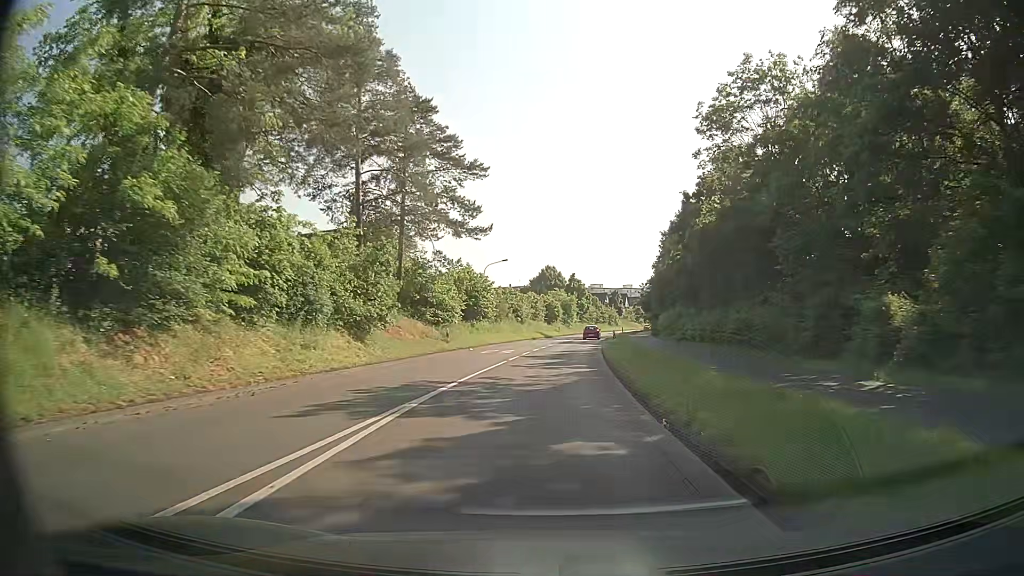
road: secondary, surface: asphalt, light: Day
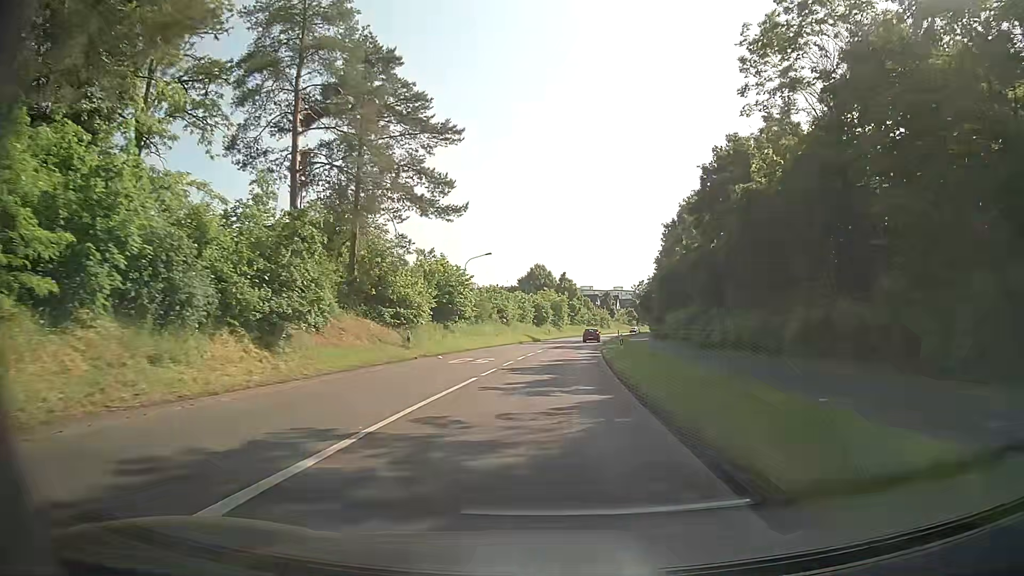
(+0.1, +8.0) m; +1°
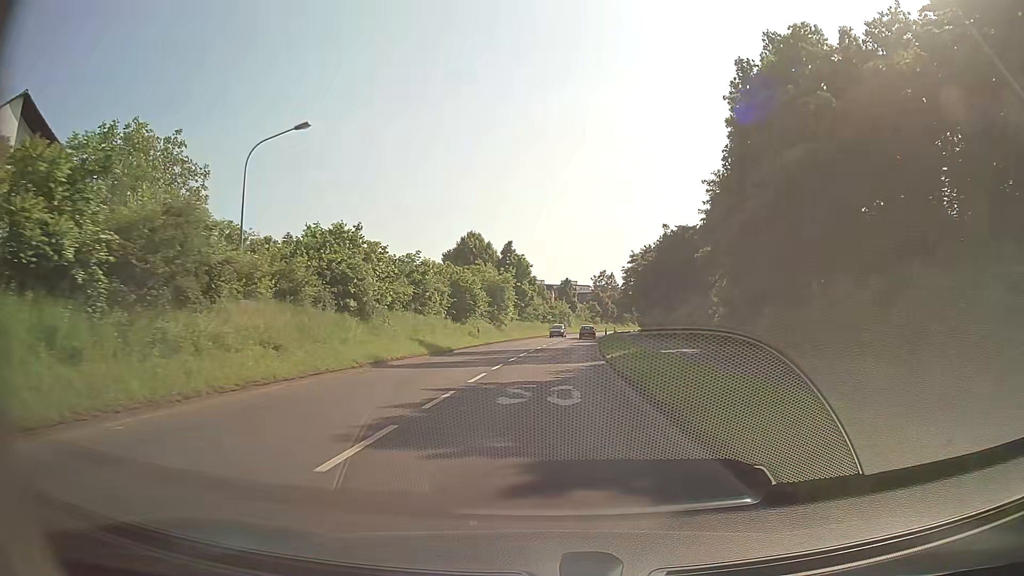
(+1.6, +39.4) m; +4°
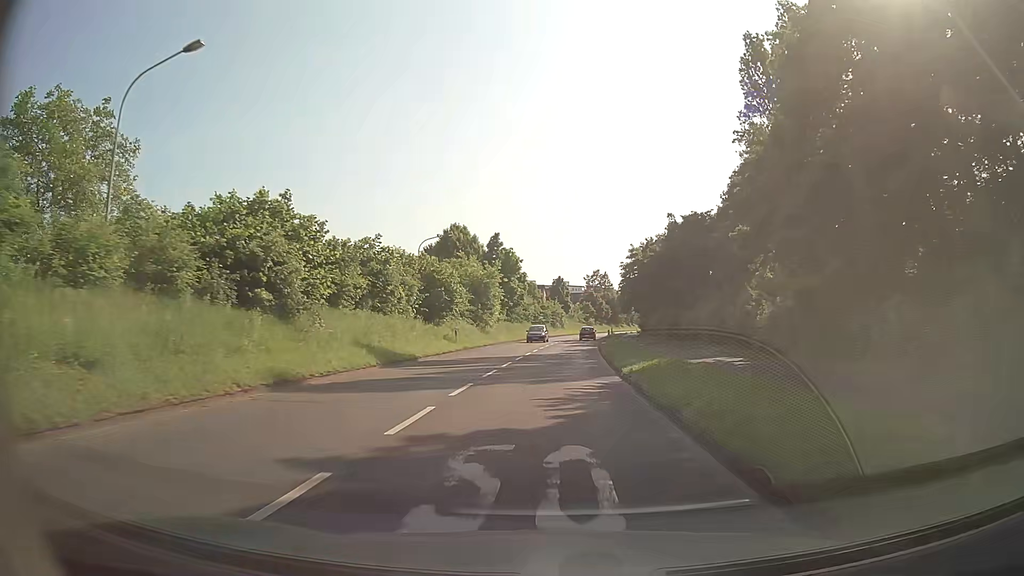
(+0.1, +7.8) m; 0°
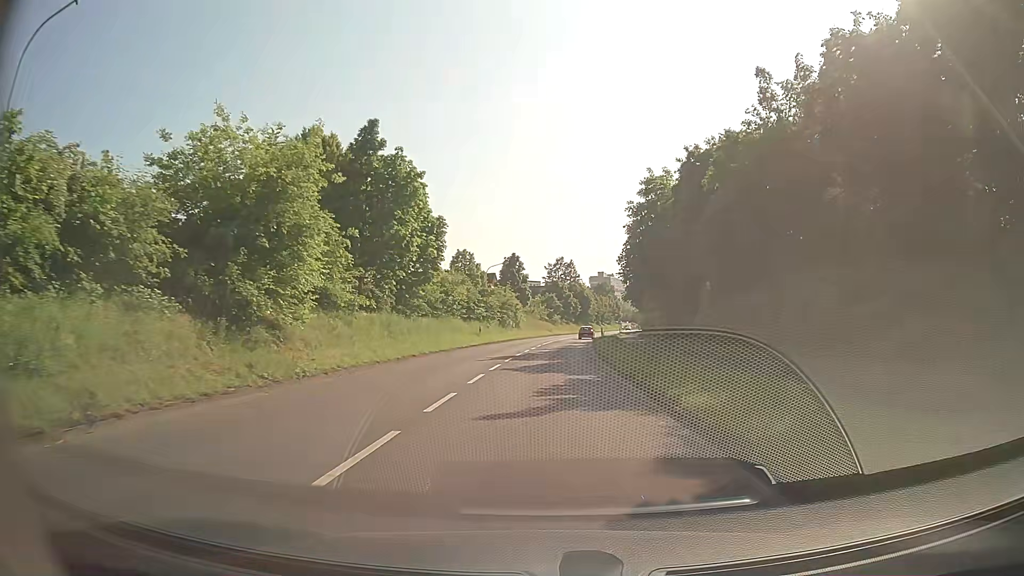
(+1.5, +38.7) m; +4°
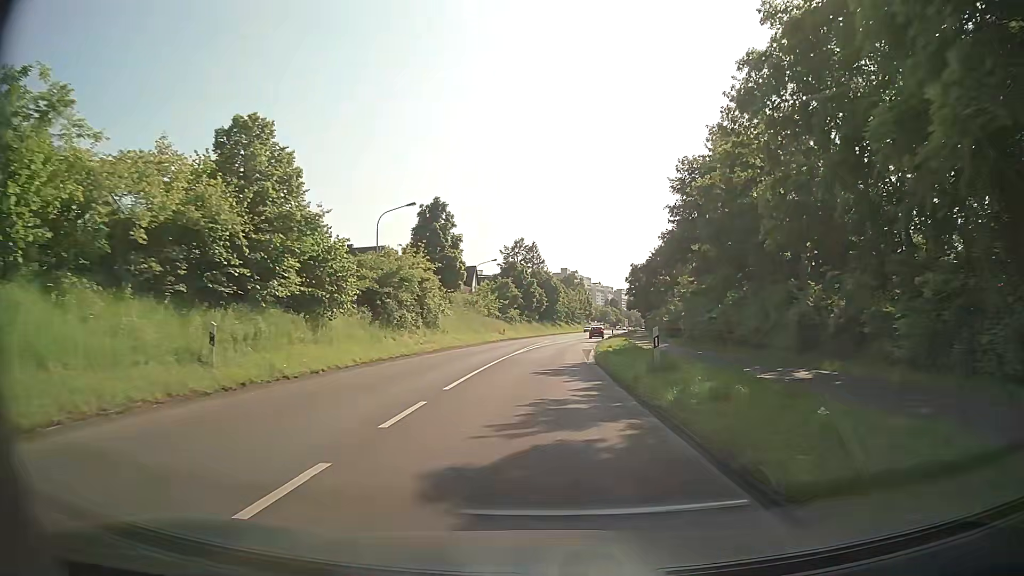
(+1.2, +38.1) m; +3°
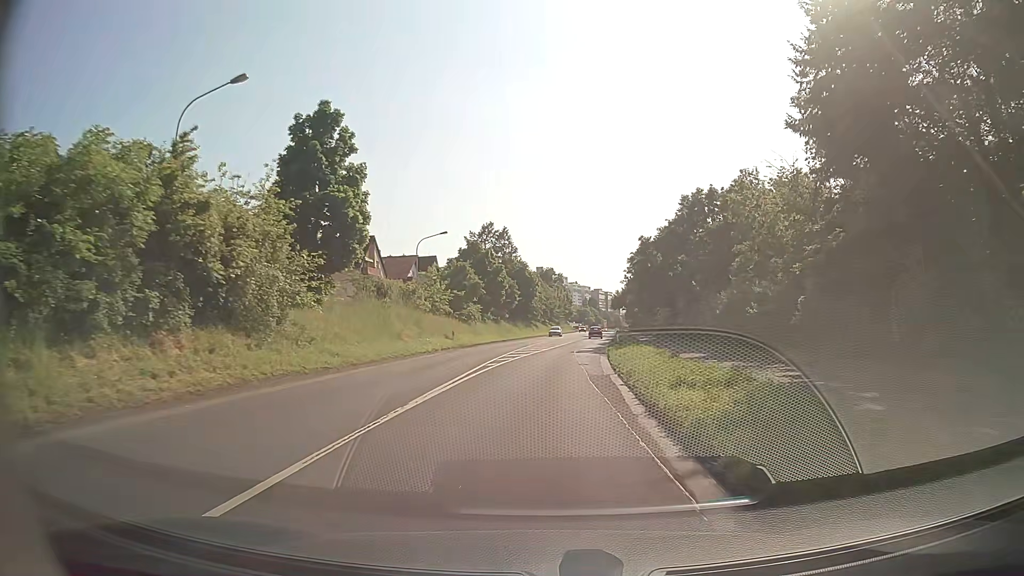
(+0.5, +22.6) m; +3°
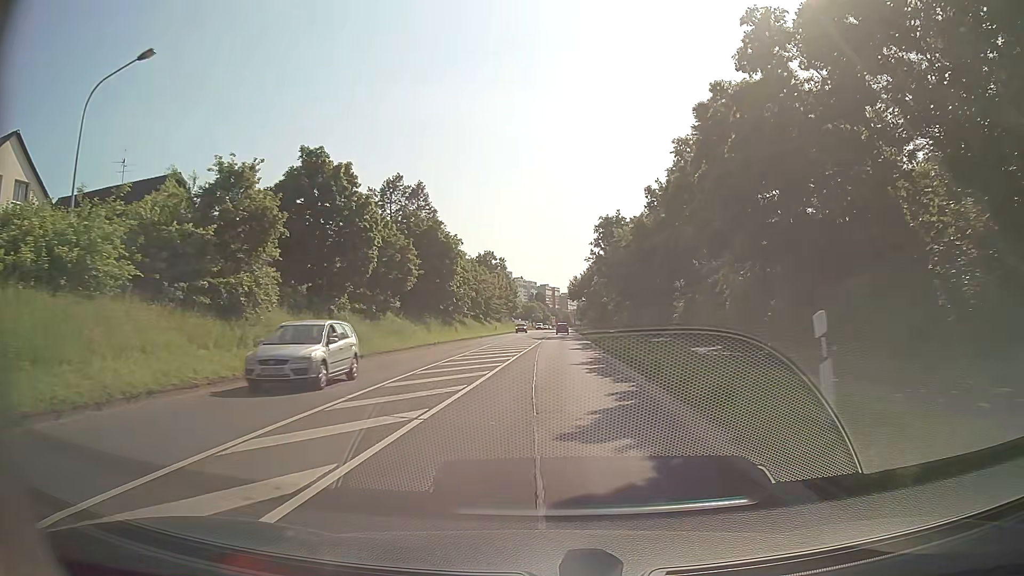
(+1.4, +37.3) m; +4°
